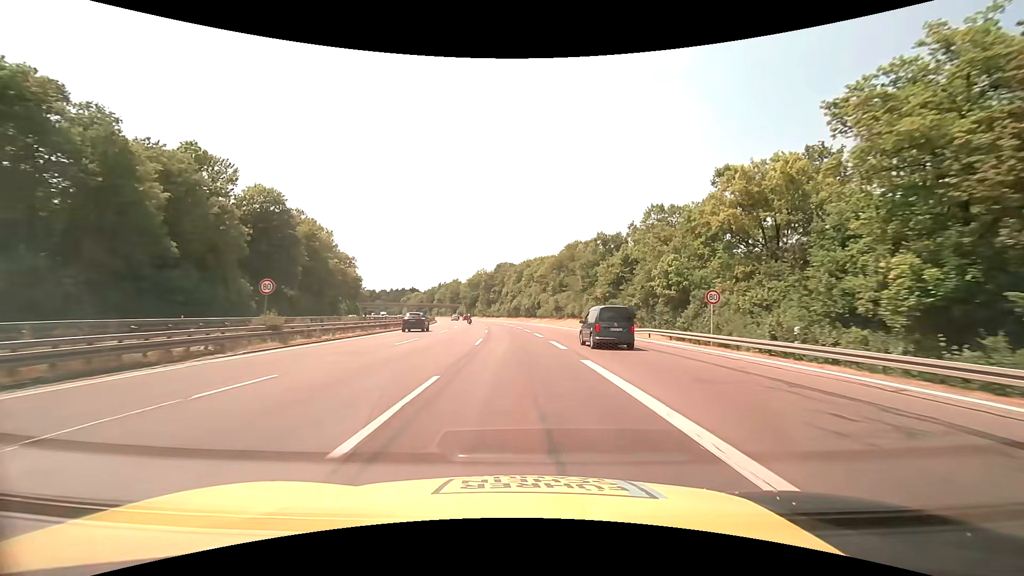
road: motorway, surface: asphalt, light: Day
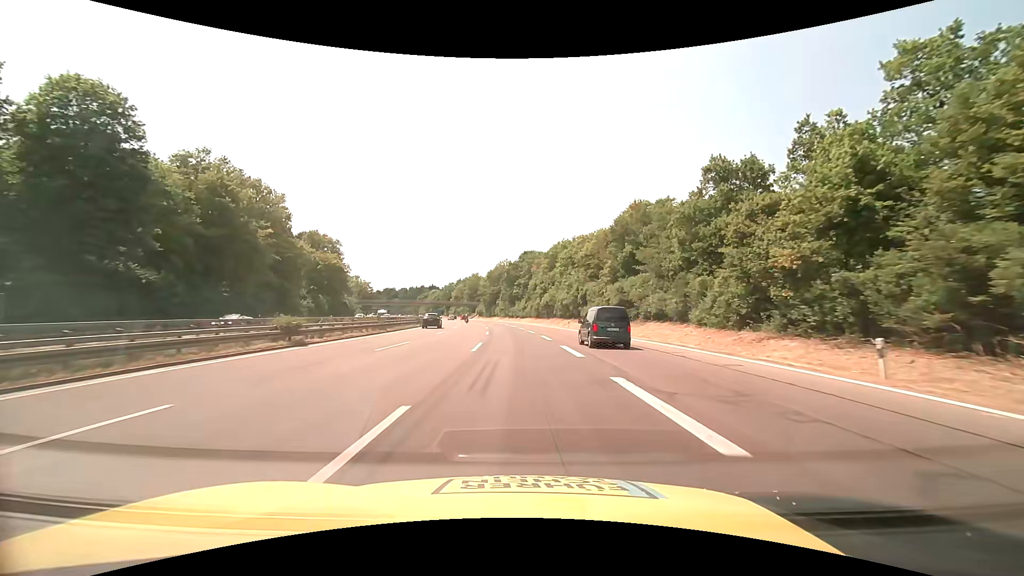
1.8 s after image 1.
(-1.2, +39.7) m; -3°
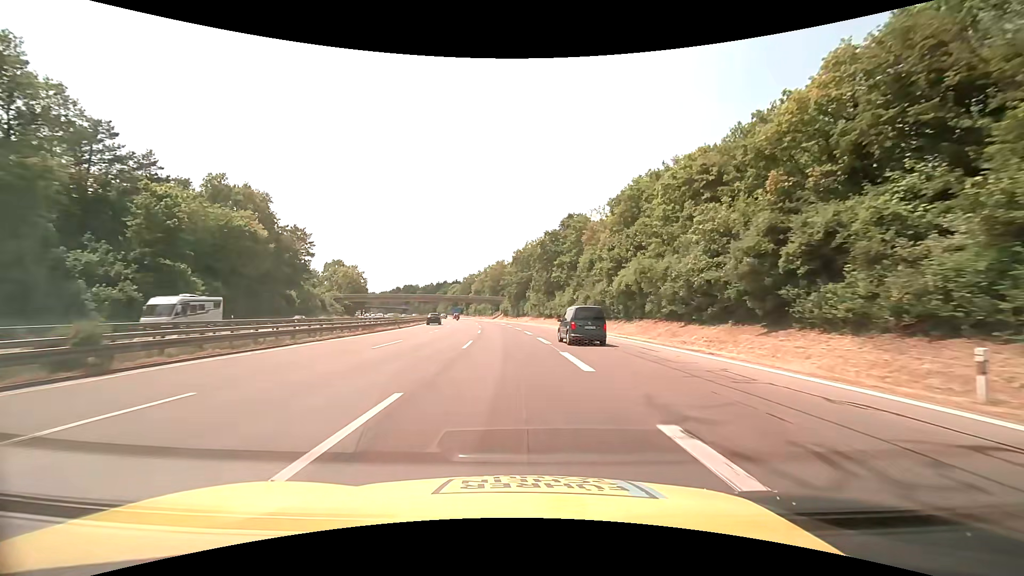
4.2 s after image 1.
(-1.6, +53.0) m; -4°
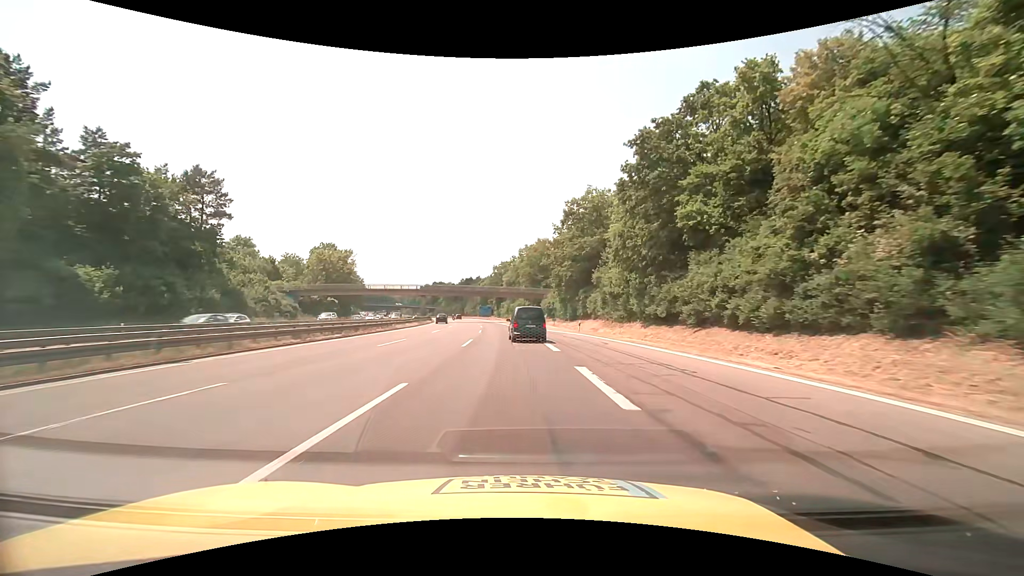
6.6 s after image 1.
(-2.1, +53.0) m; -5°
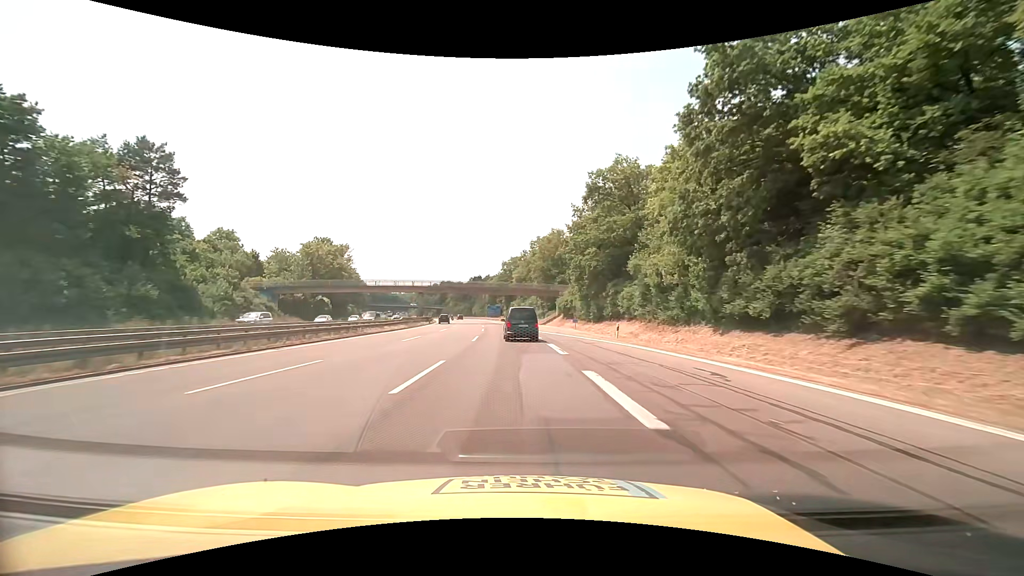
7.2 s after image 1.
(-0.1, +13.2) m; -1°
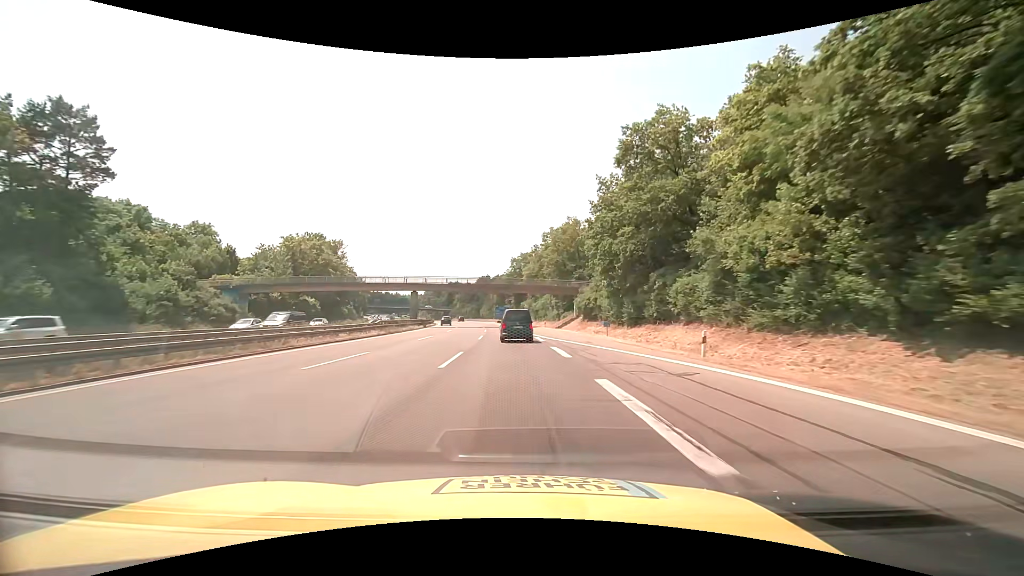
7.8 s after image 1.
(-0.1, +13.2) m; -1°
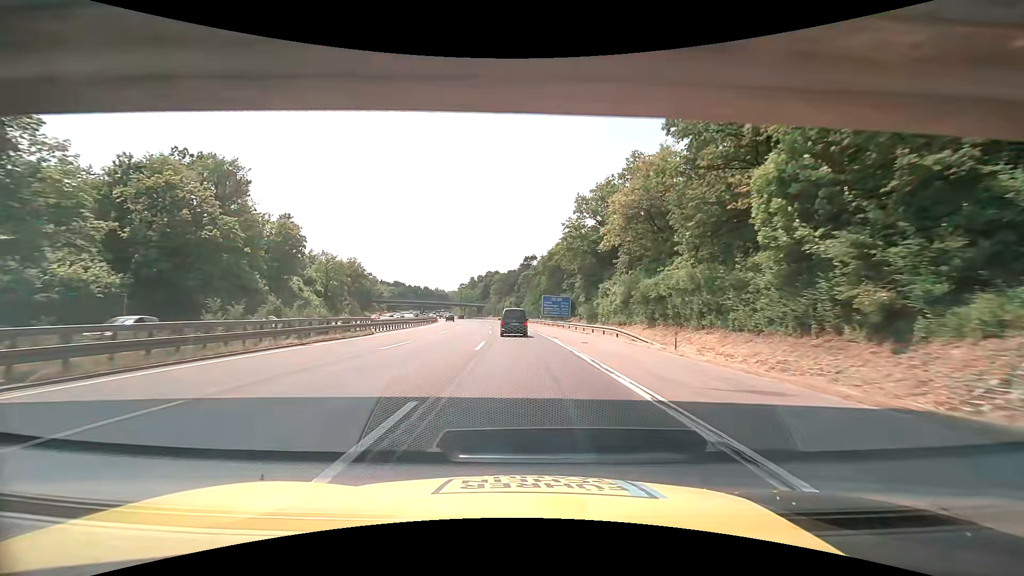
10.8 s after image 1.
(-3.3, +66.2) m; -6°
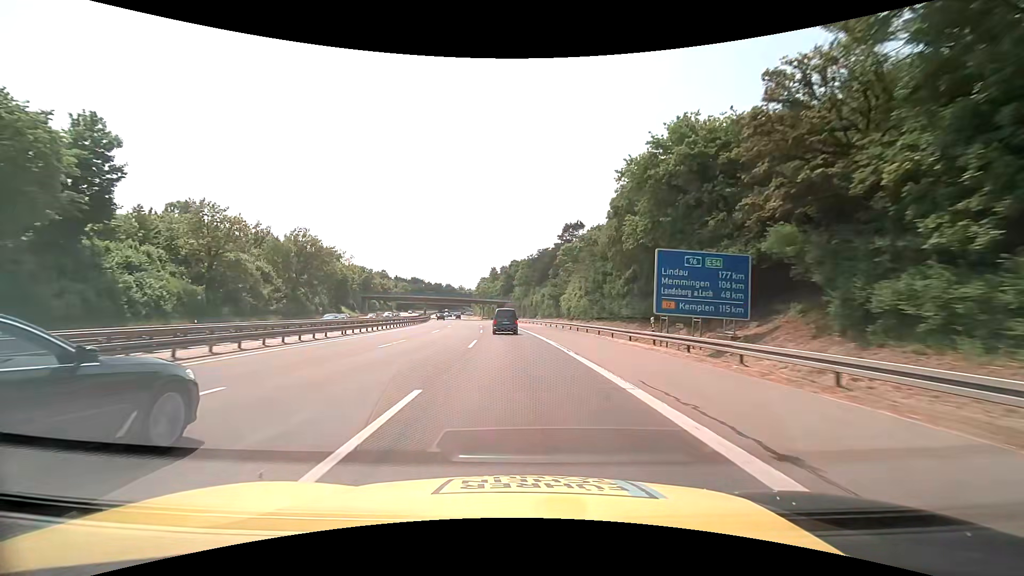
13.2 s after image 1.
(-1.8, +53.0) m; -3°
(0, +10) (0, +20) (-1, +30) (-1, +40) (-2, +50) (-3, +60) (-4, +70) (-5, +80) (-7, +90) (-8, +100) m
